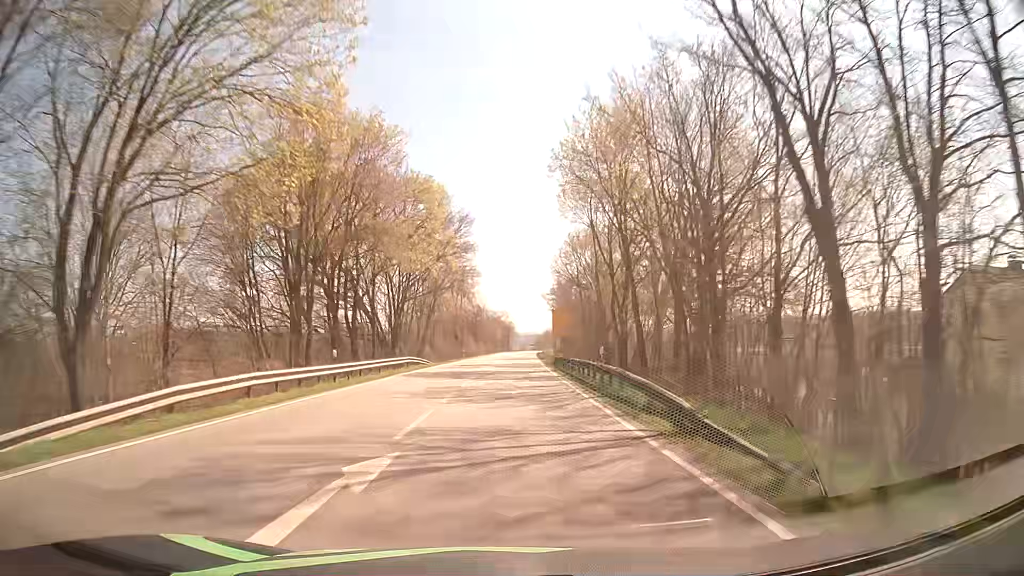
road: secondary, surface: asphalt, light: Day
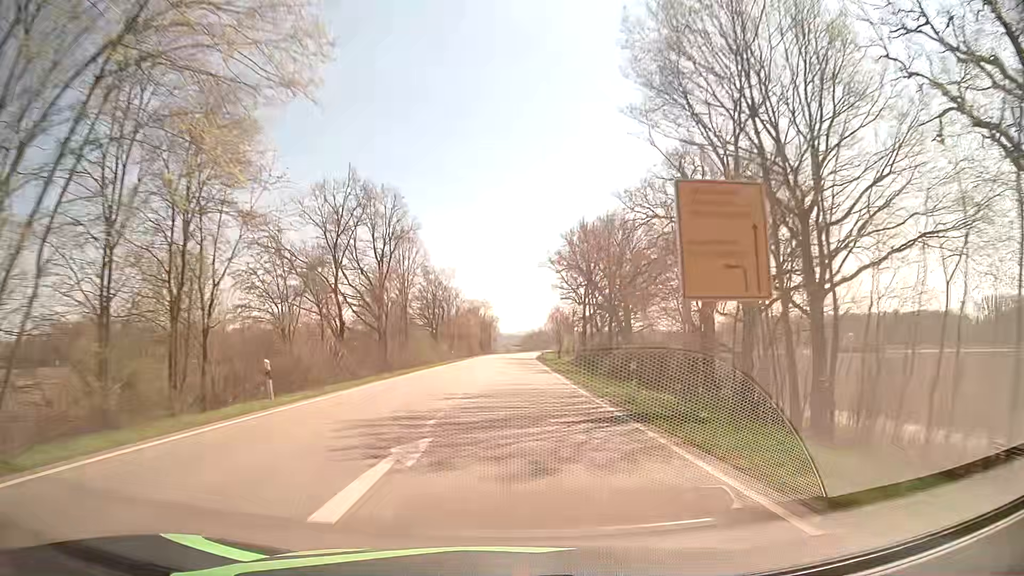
(+0.5, +58.8) m; +2°
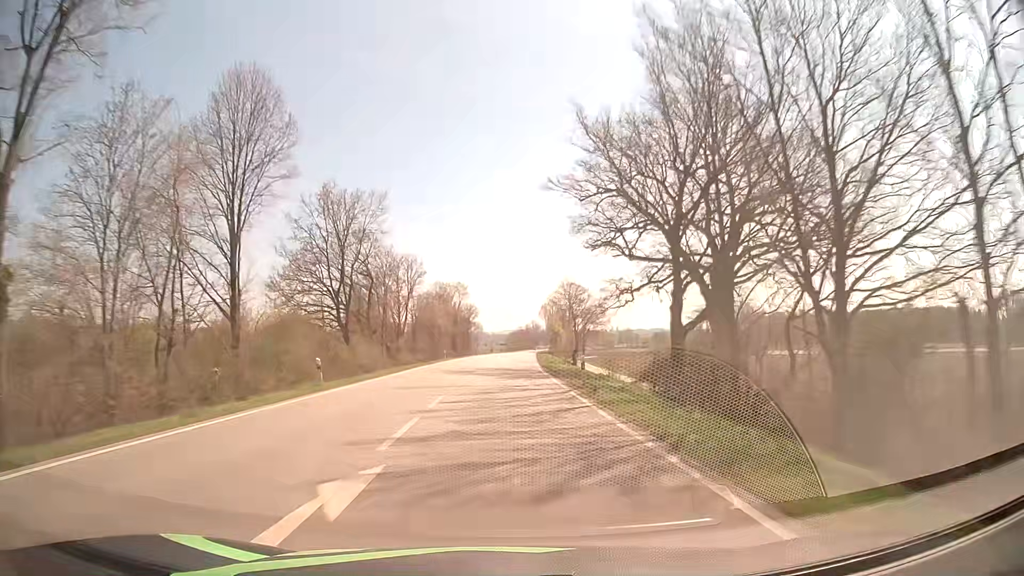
(+0.3, +44.9) m; +1°
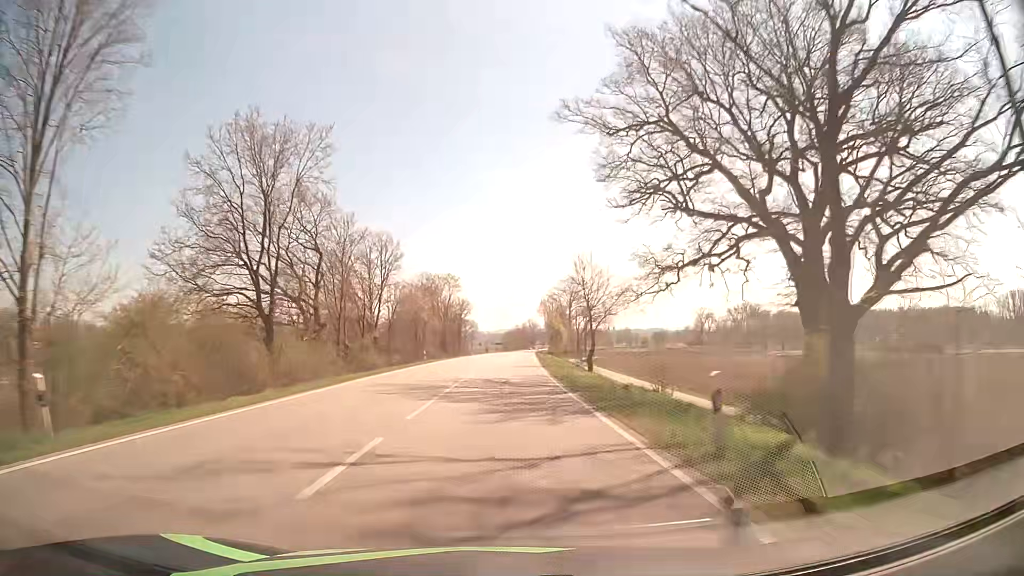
(0.0, +15.0) m; 0°
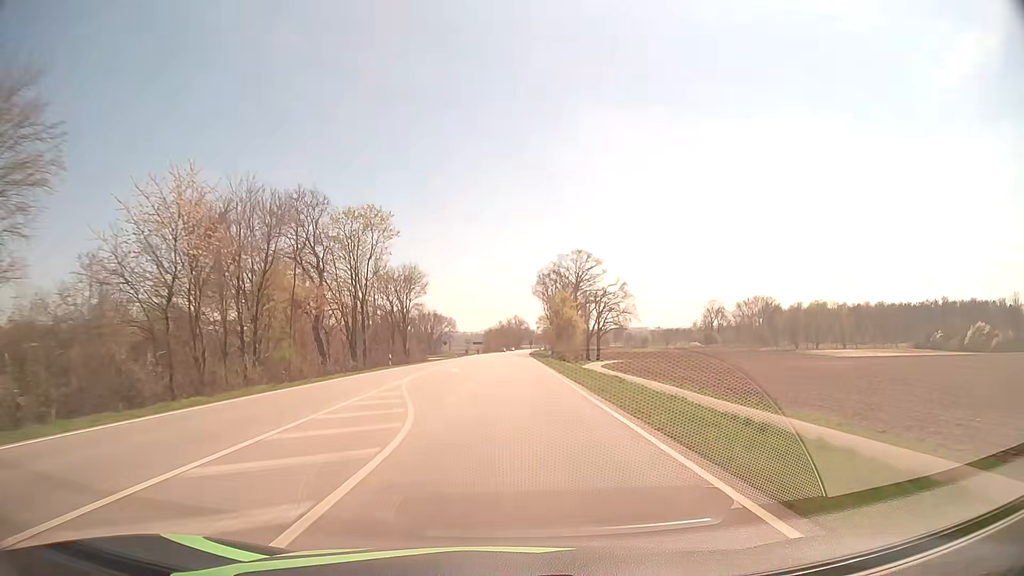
(+1.0, +59.7) m; +2°
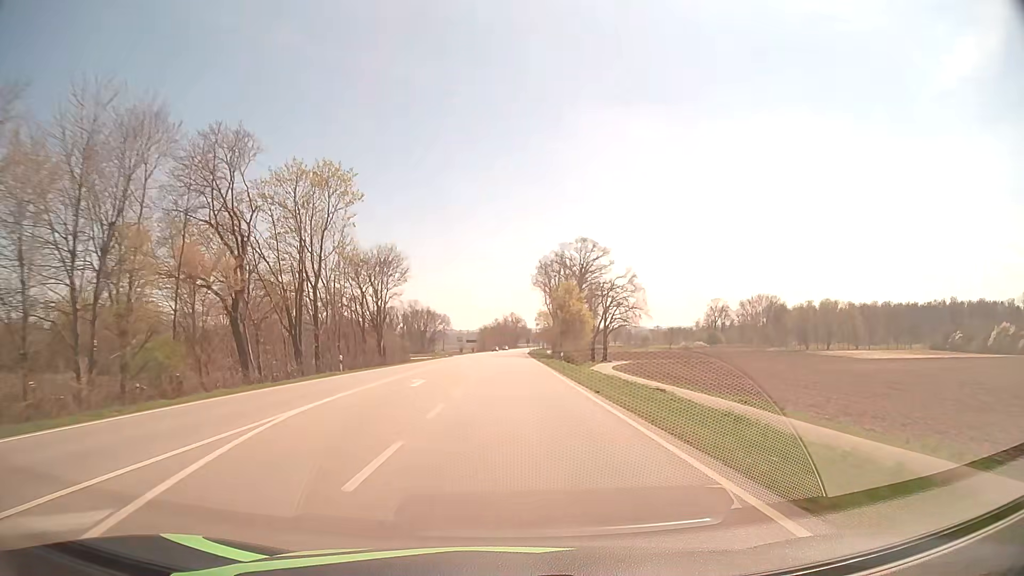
(0.0, +14.9) m; 0°
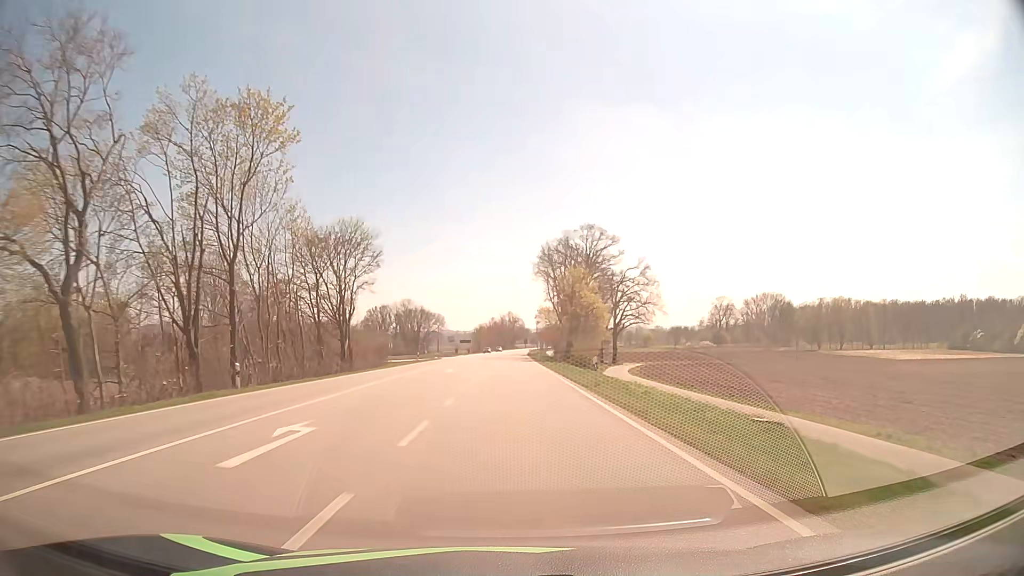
(0.0, +15.0) m; 0°
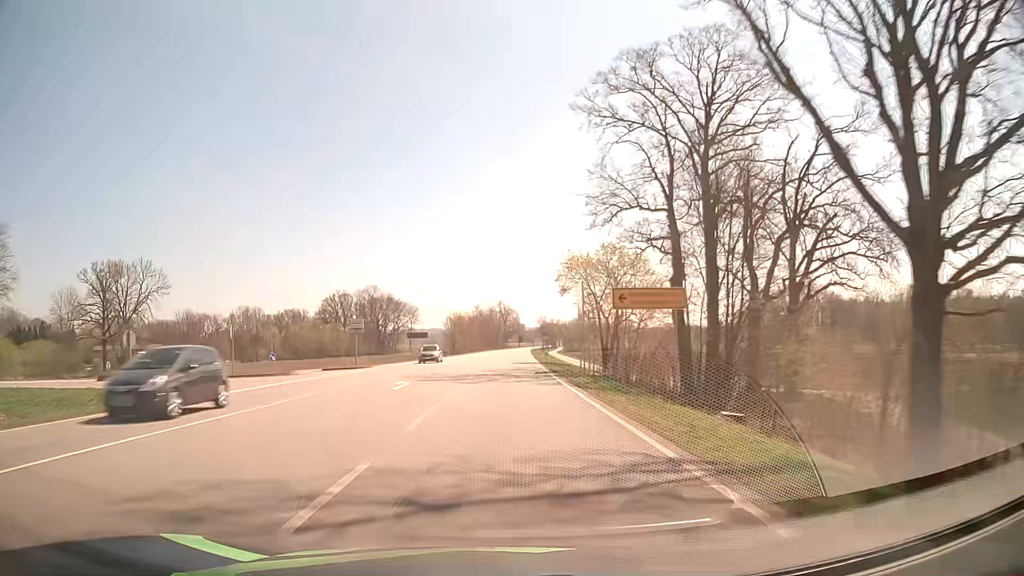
(+0.6, +75.3) m; +1°
(0, +10) (0, +20) (0, +30) (0, +40) (0, +50) (+1, +60) (+1, +70) (+1, +80) (+1, +90) (+1, +100) m
